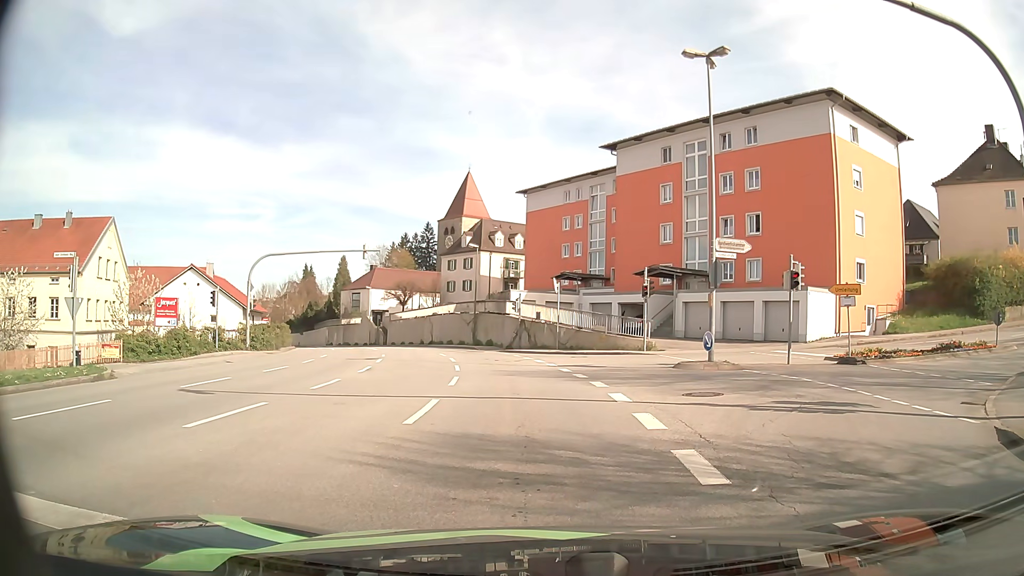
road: tertiary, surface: asphalt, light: Day
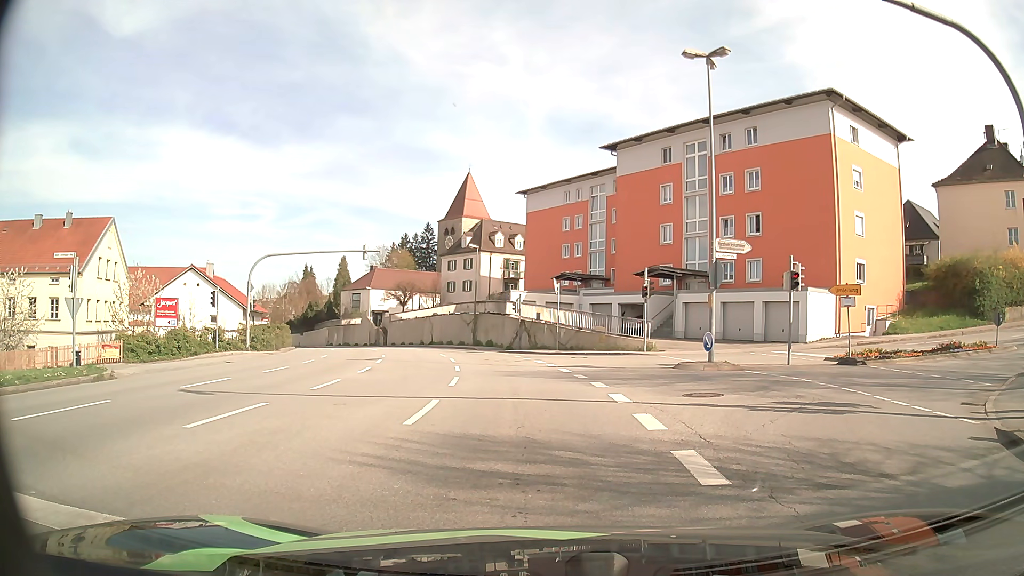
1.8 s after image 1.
(0.0, +0.1) m; 0°
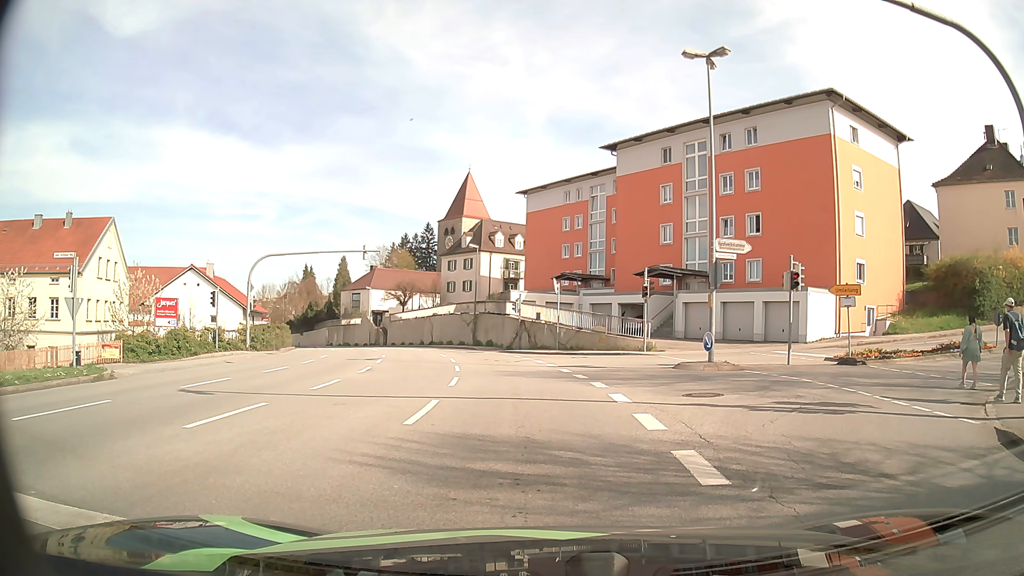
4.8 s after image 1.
(0.0, 0.0) m; 0°
(-1, +10) (-3, +20) (-5, +30) (-8, +39) (-11, +49) (-15, +58) (-20, +66) (-25, +75) (-31, +83) (-38, +91) m
